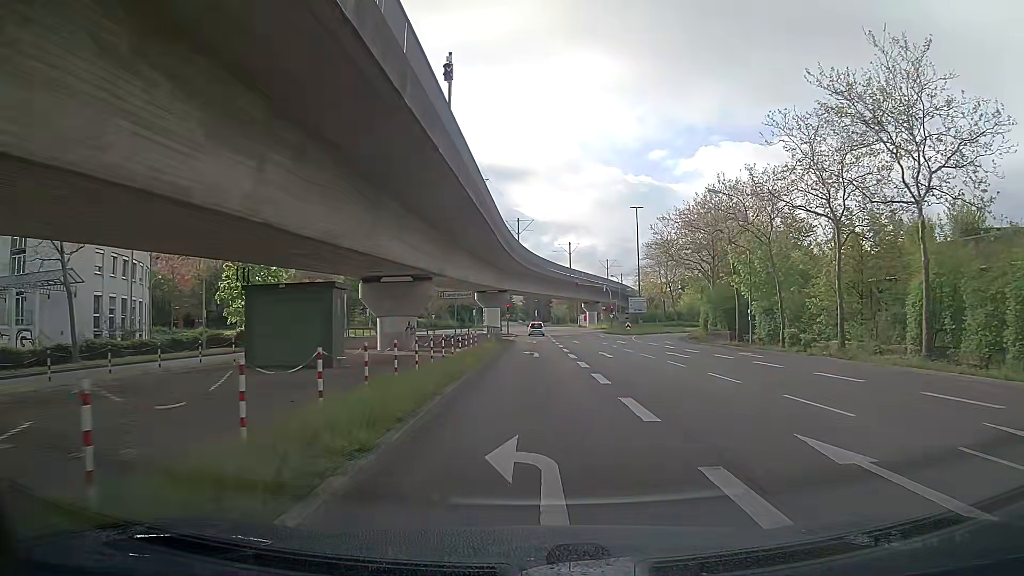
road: tertiary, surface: asphalt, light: Day
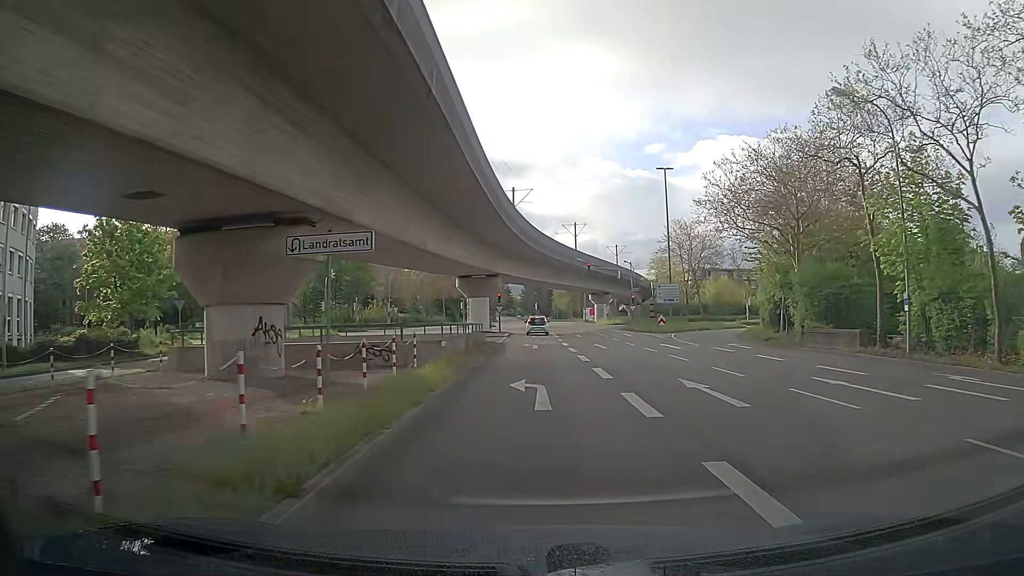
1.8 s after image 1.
(+0.2, +17.9) m; +1°
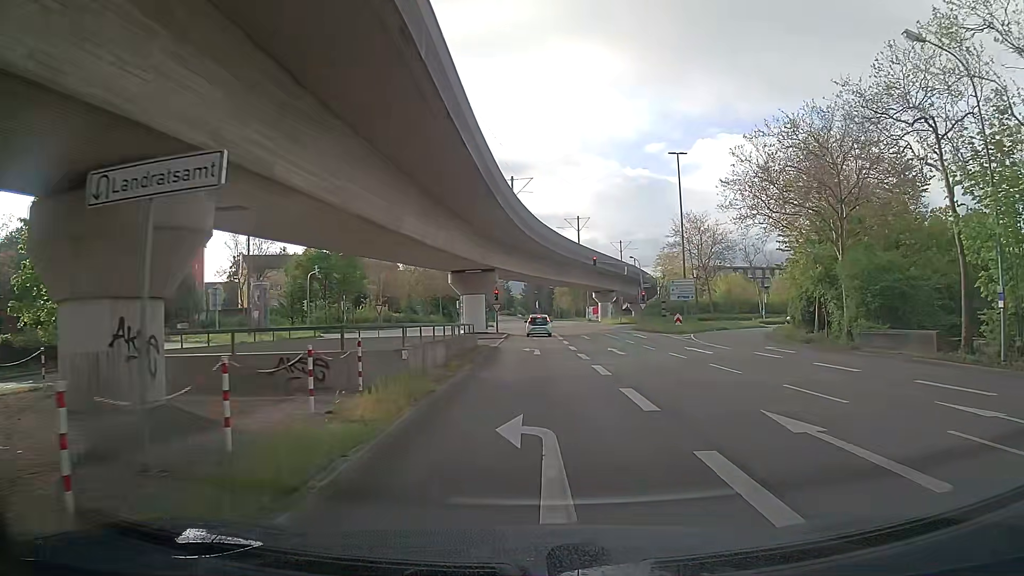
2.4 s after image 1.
(0.0, +5.5) m; -1°
